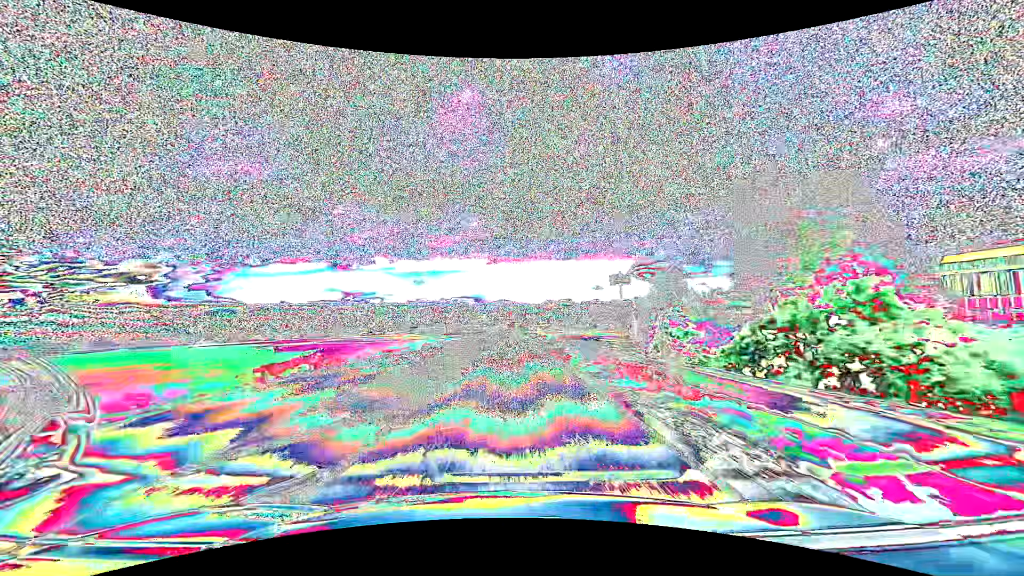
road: primary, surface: asphalt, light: Day
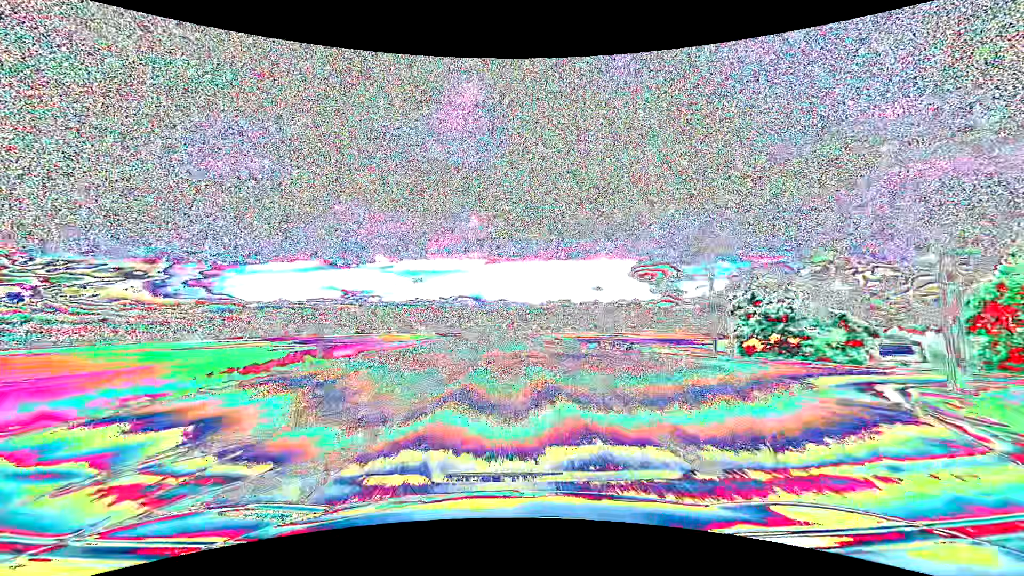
(0.0, +31.5) m; 0°
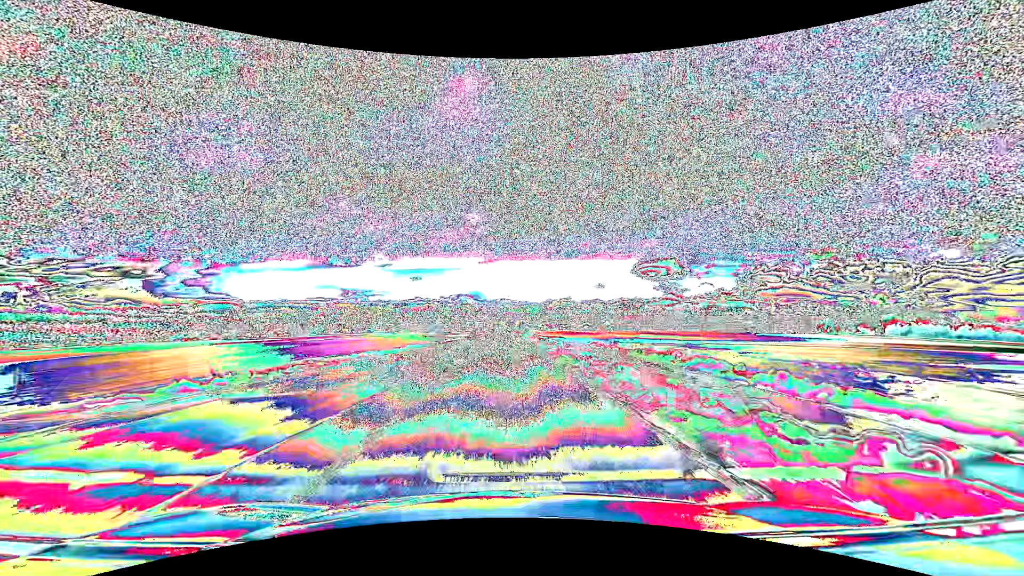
(+0.2, +74.7) m; 0°
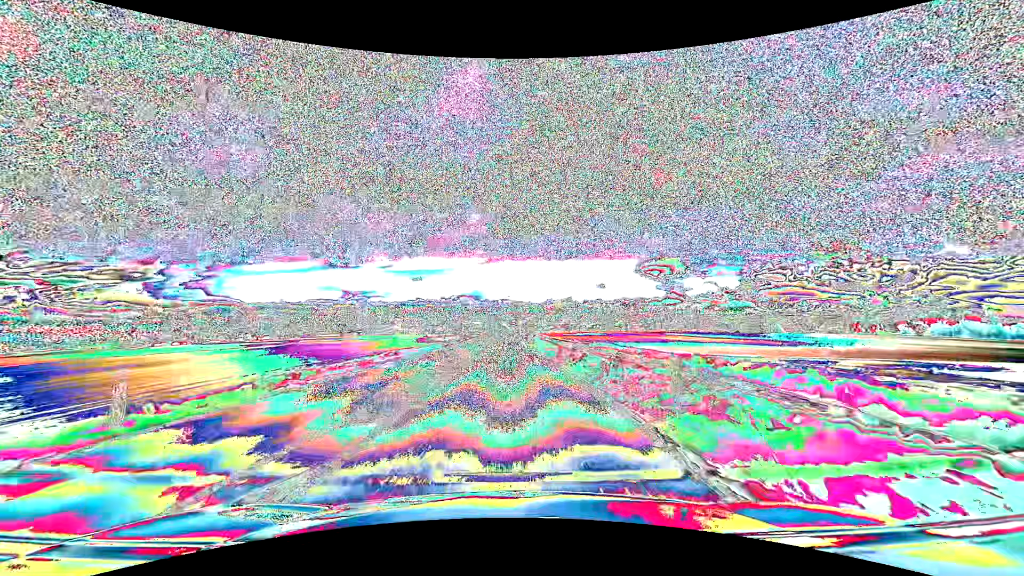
(0.0, +41.7) m; 0°
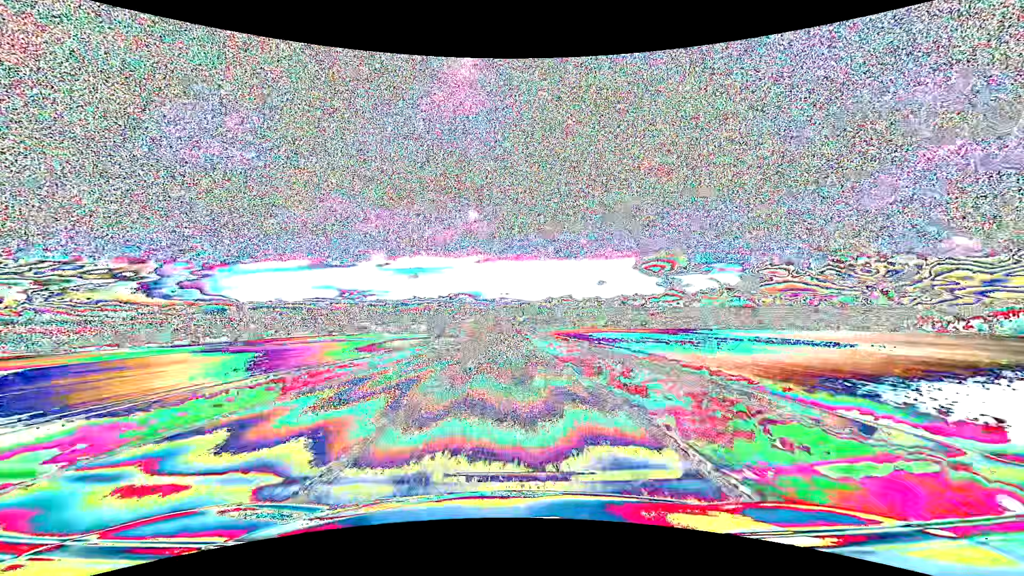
(-0.1, +64.1) m; 0°
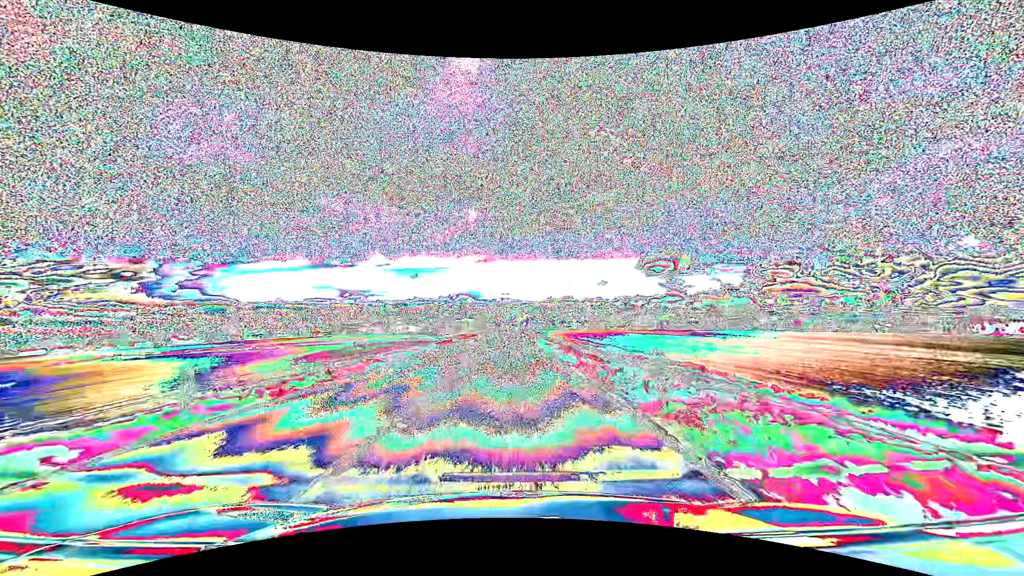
(0.0, +35.3) m; 0°
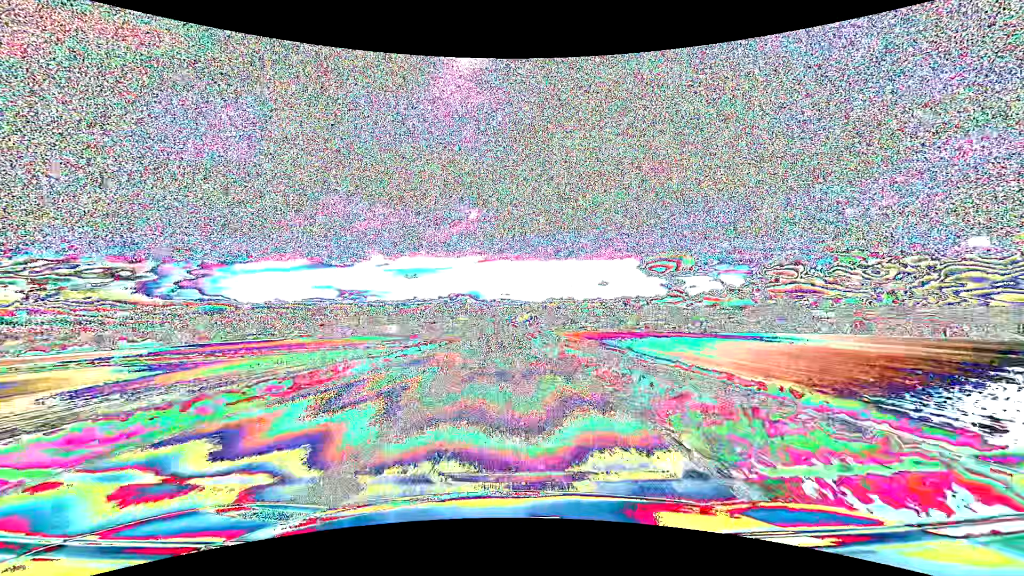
(0.0, +43.2) m; 0°
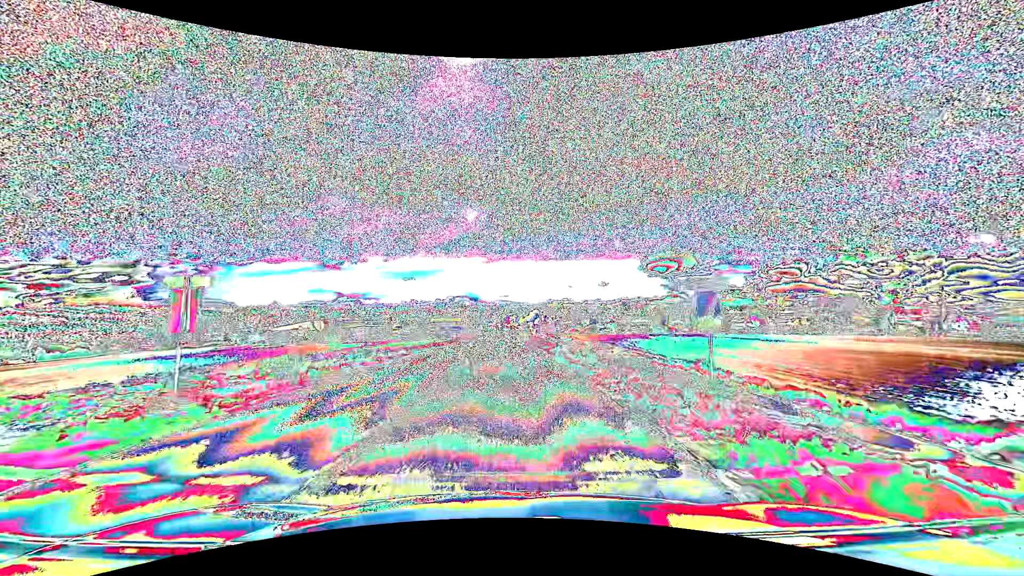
(0.0, +47.9) m; 0°
(0, +10) (0, +20) (0, +30) (0, +40) (0, +50) (0, +60) (0, +70) (0, +80) (0, +90) (0, +100) m
